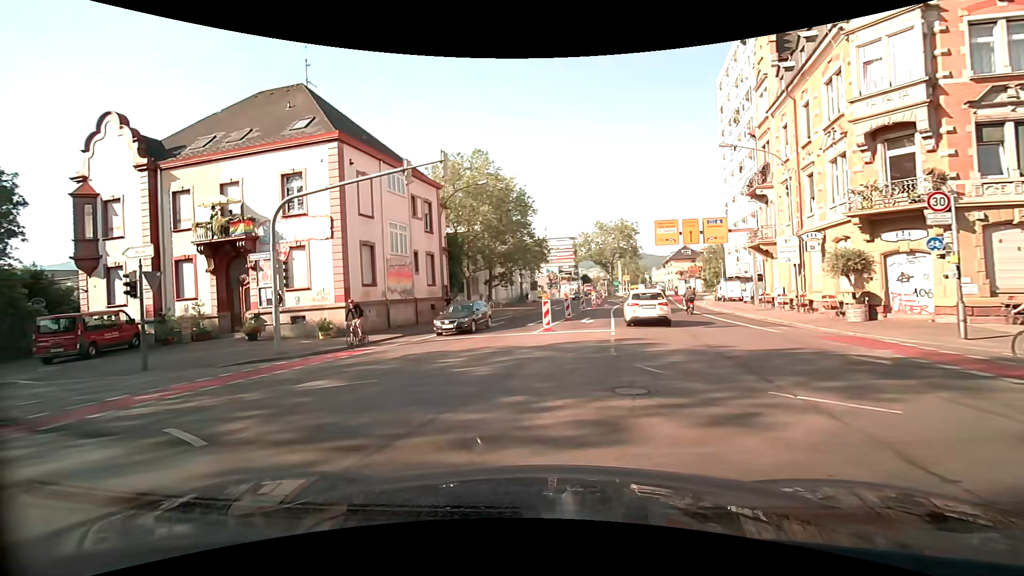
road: secondary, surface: asphalt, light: Day
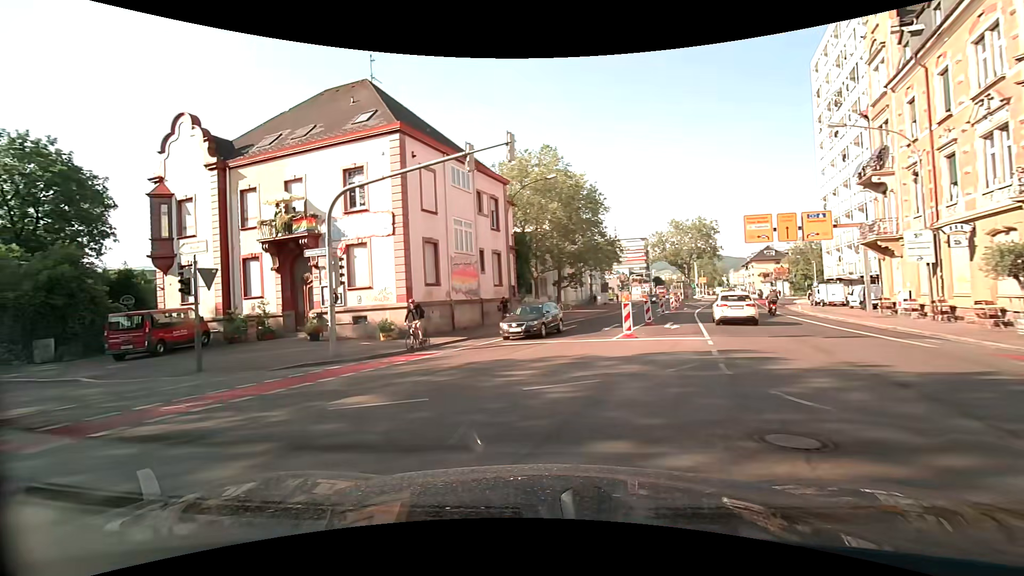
(-0.2, +2.1) m; -7°
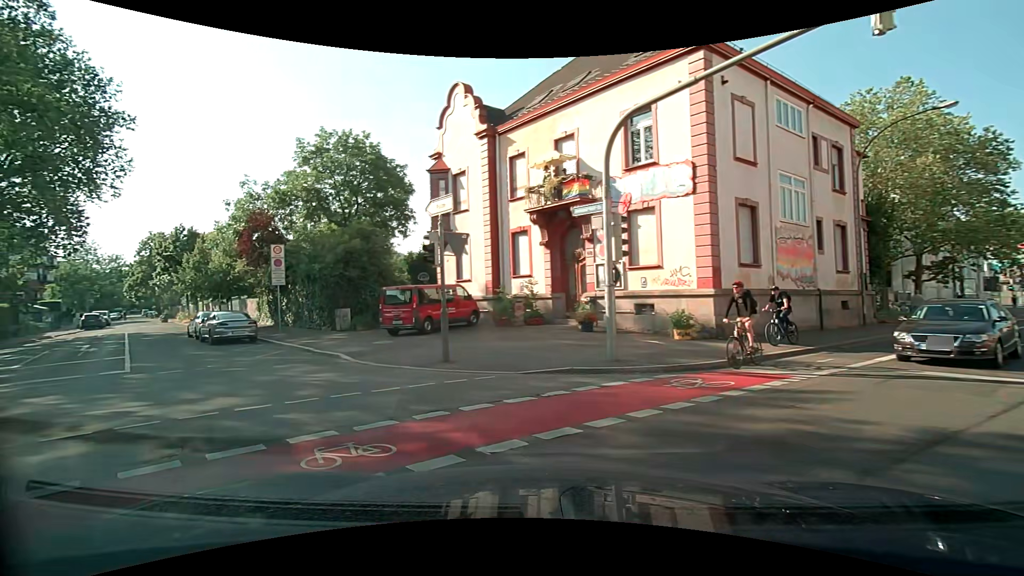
(-1.7, +5.9) m; -34°
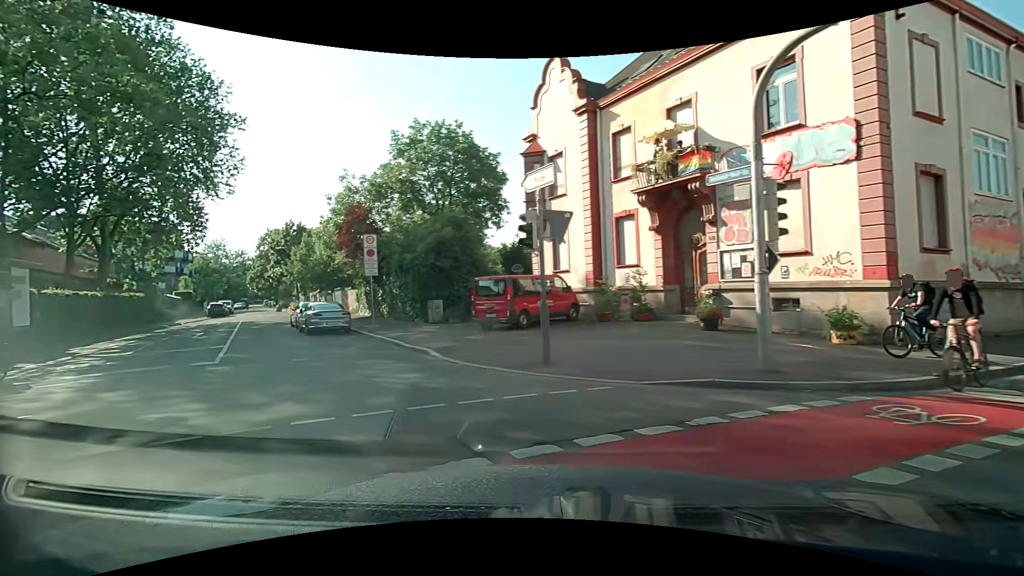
(-0.1, +2.0) m; -10°
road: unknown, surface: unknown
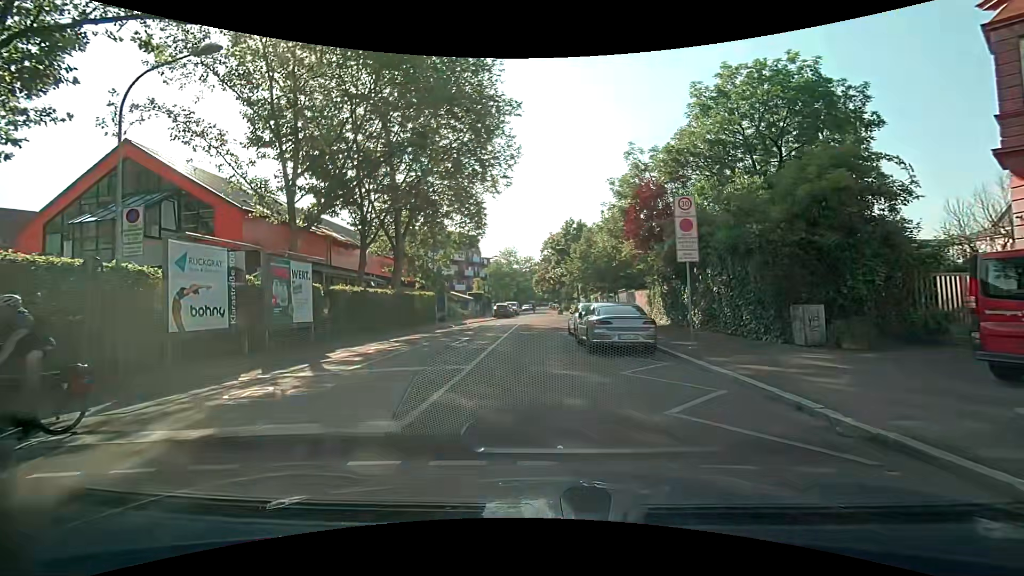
(-2.8, +8.5) m; -30°
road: residential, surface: asphalt
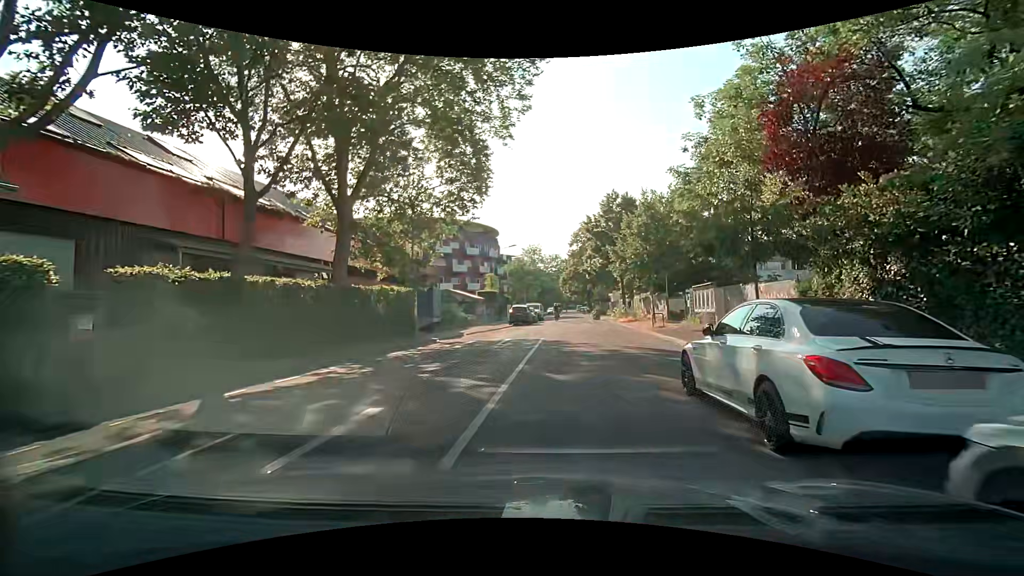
(-0.5, +14.8) m; -2°
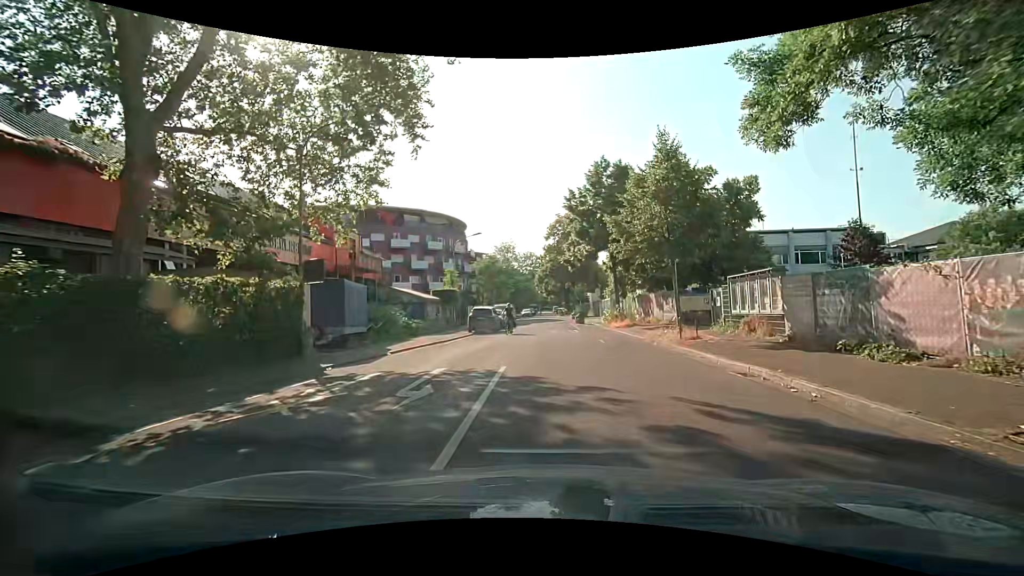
(+0.1, +10.0) m; +2°
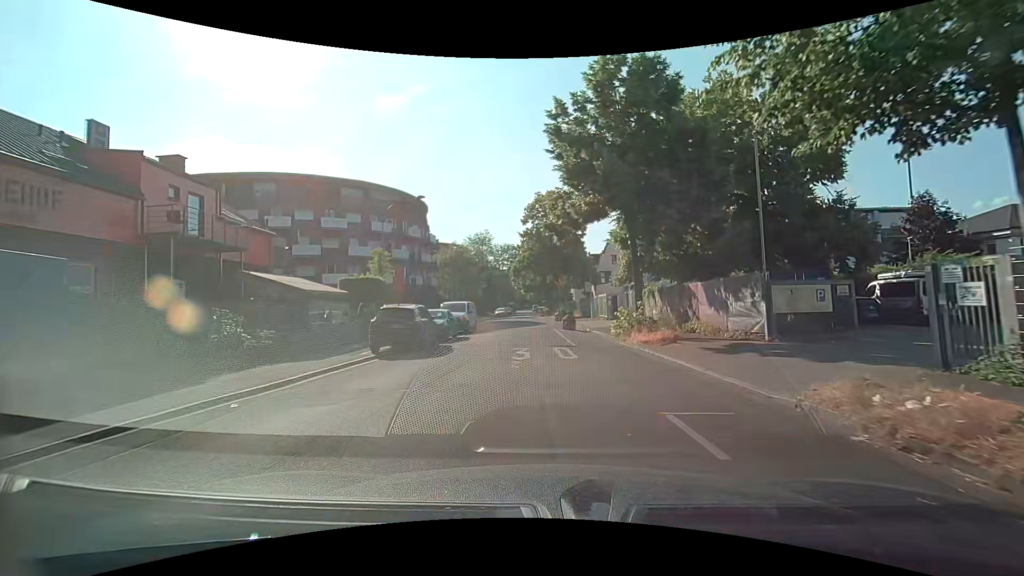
(+0.6, +14.3) m; +3°
(0, +10) (-1, +20) (-1, +30) (-1, +40) (-2, +50) (-2, +60) (-3, +70) (-3, +80) (-4, +90) (-4, +100) m
